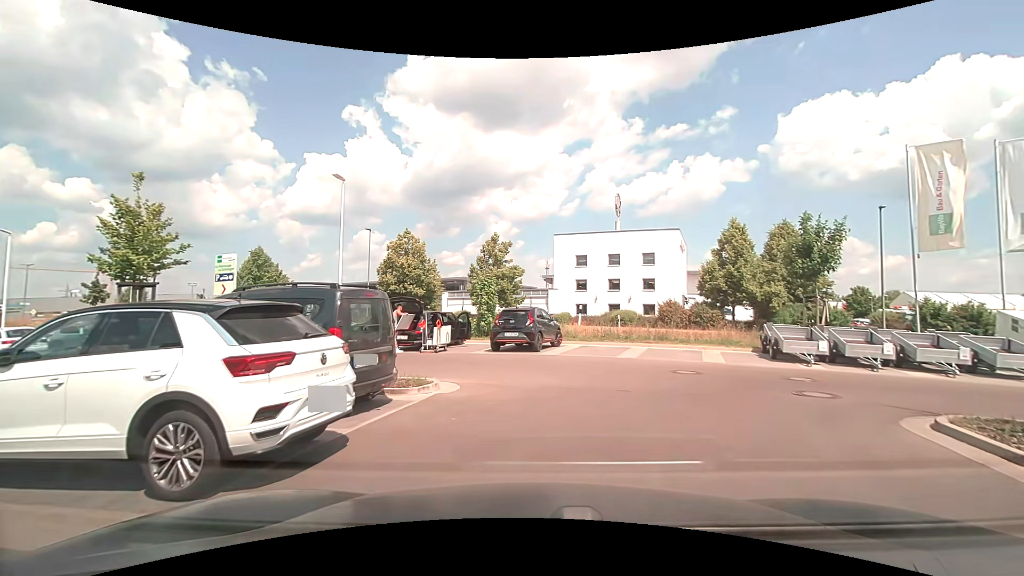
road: service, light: Day
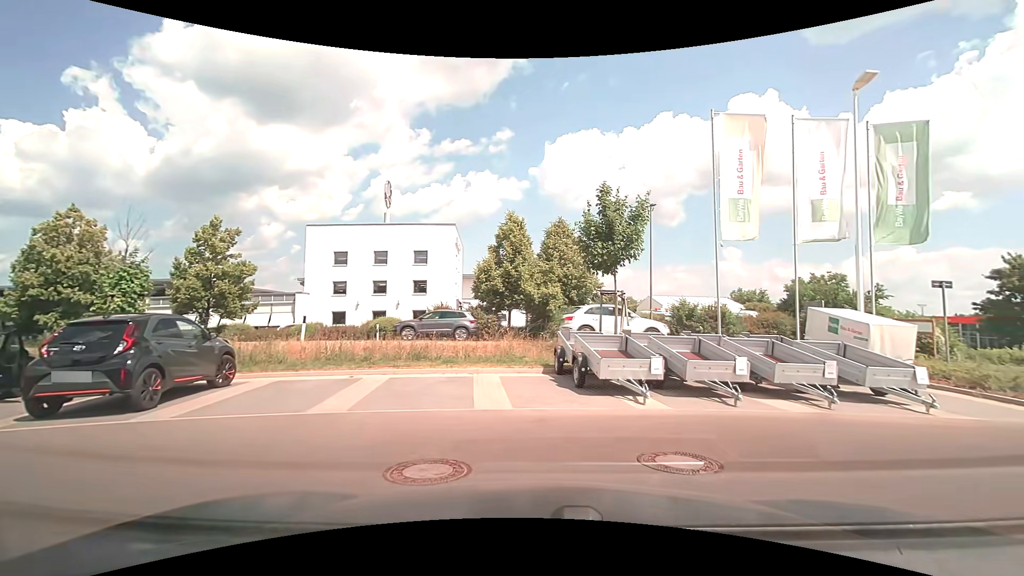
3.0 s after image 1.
(+1.9, +7.7) m; +26°
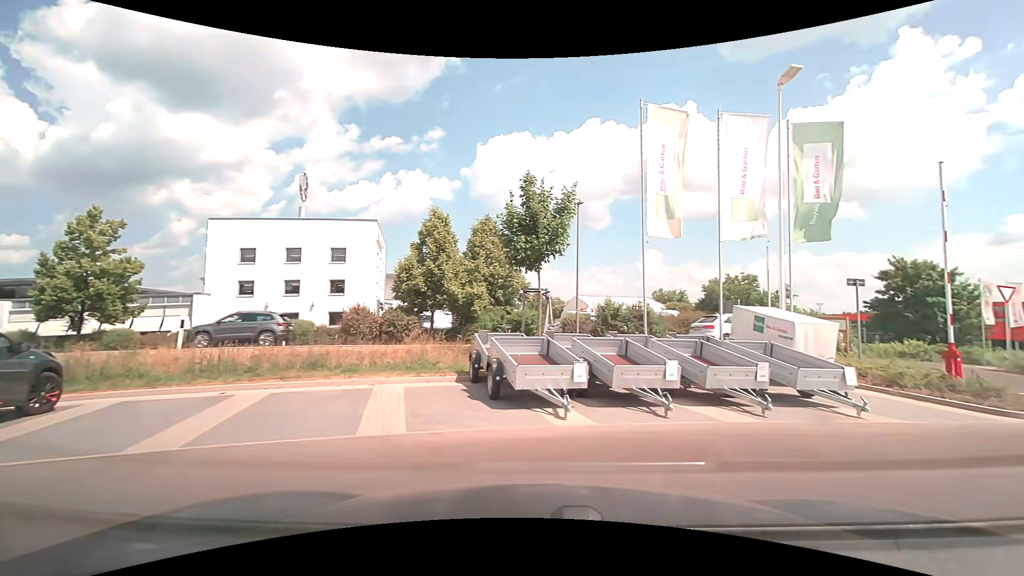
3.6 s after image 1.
(+0.1, +1.4) m; +7°
